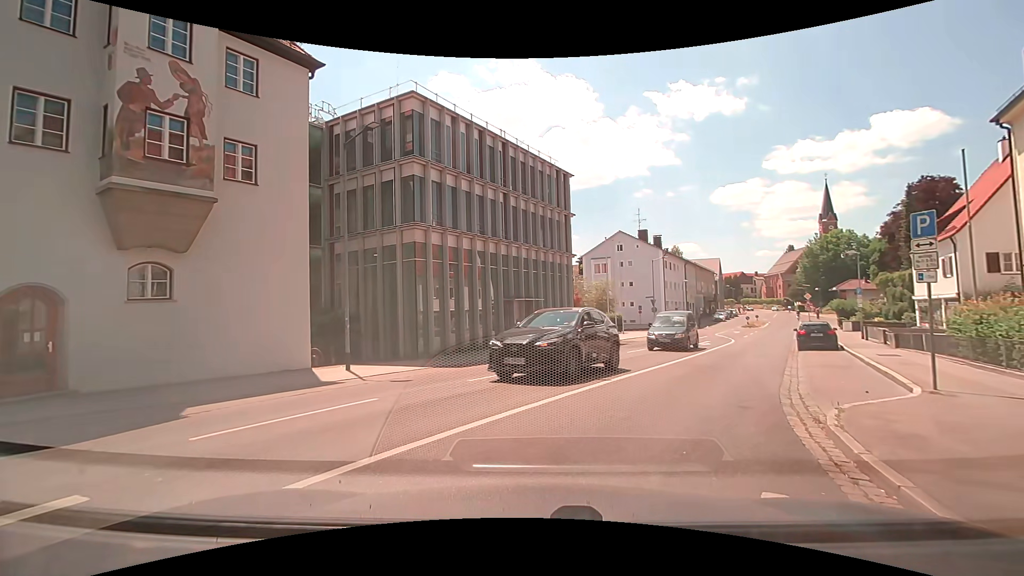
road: residential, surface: asphalt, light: Day
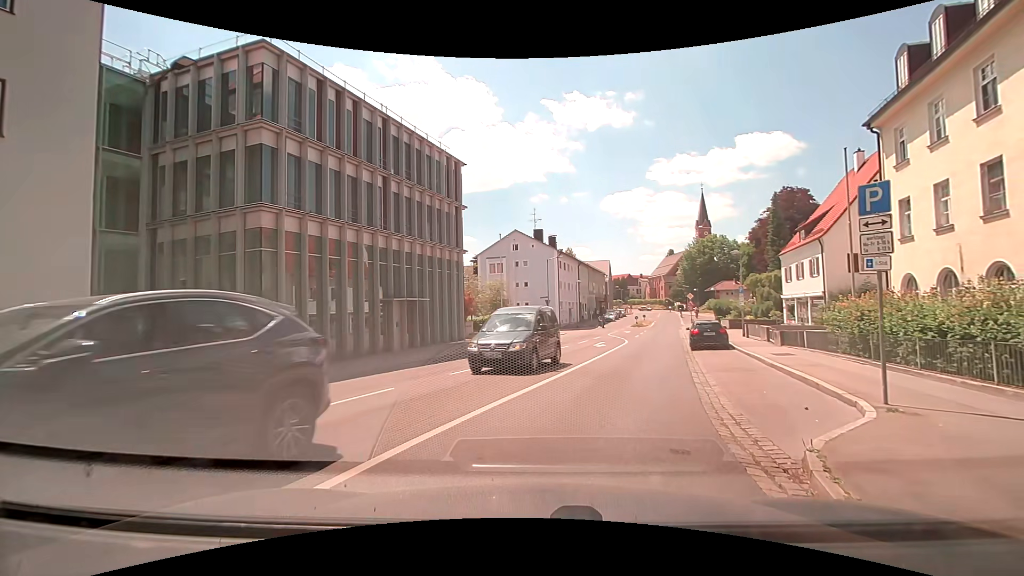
(+0.3, +3.3) m; +11°
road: secondary
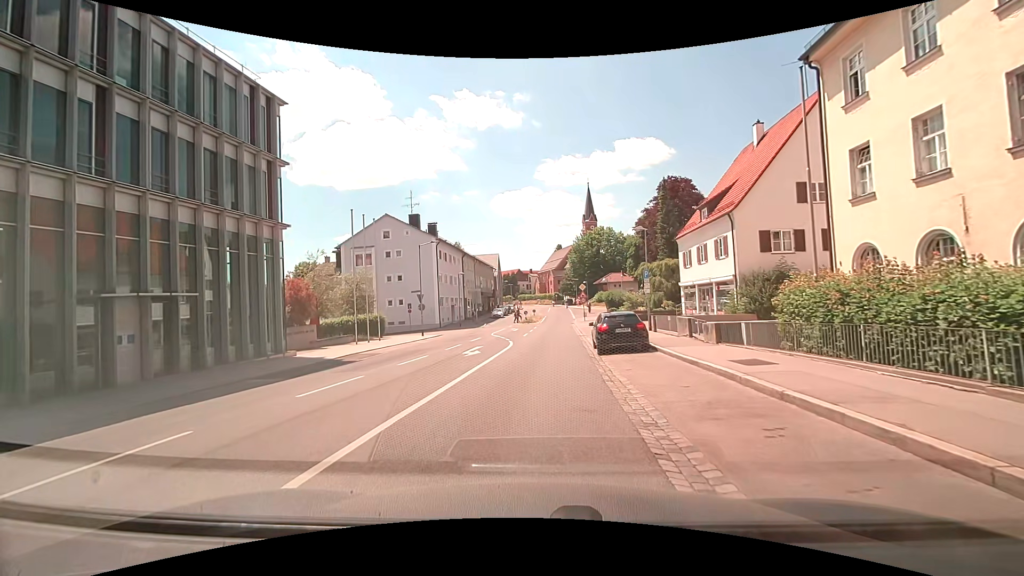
(+1.3, +8.8) m; +11°
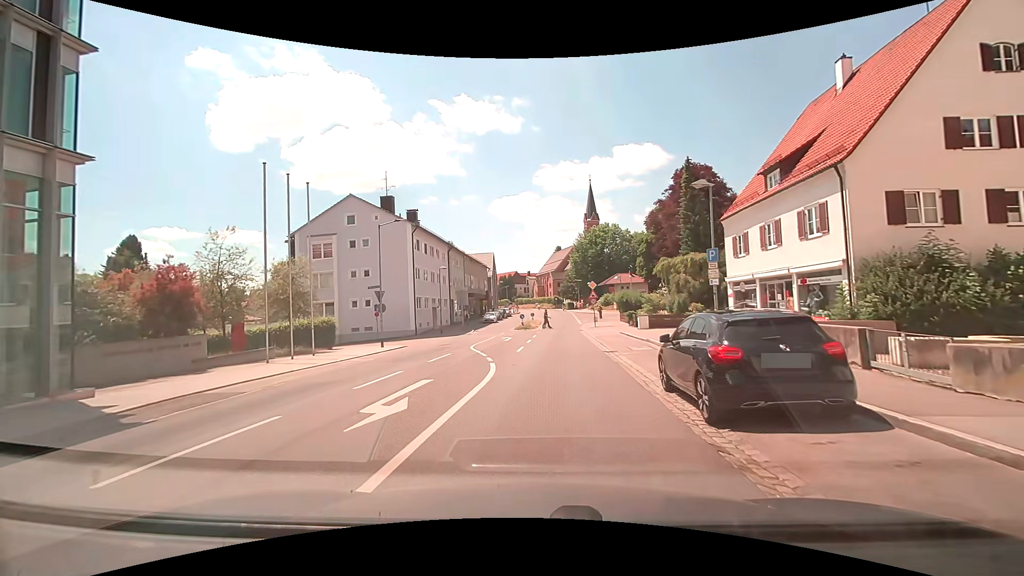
(0.0, +11.0) m; 0°
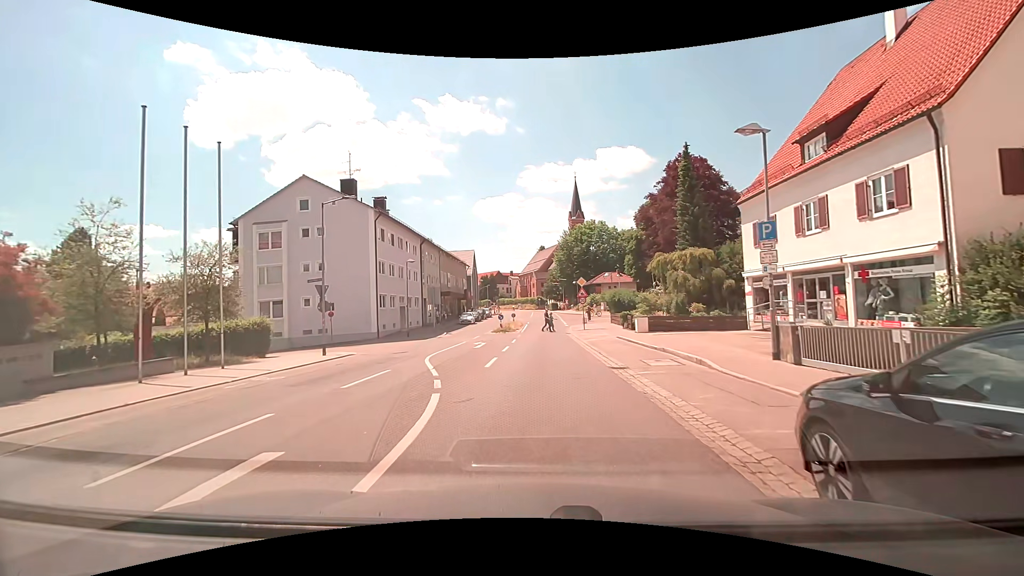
(+0.2, +5.9) m; +3°
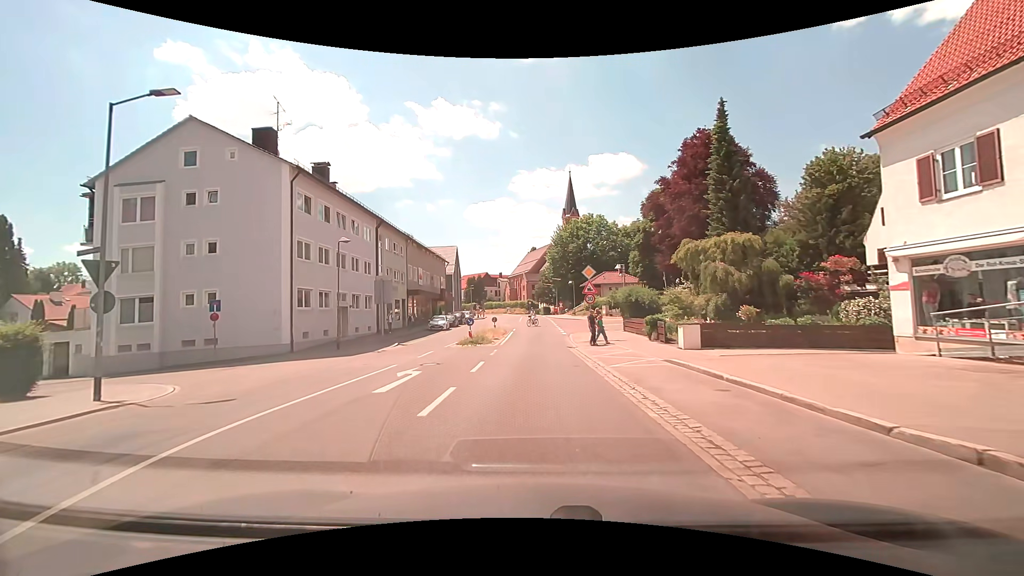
(+0.2, +12.4) m; +1°
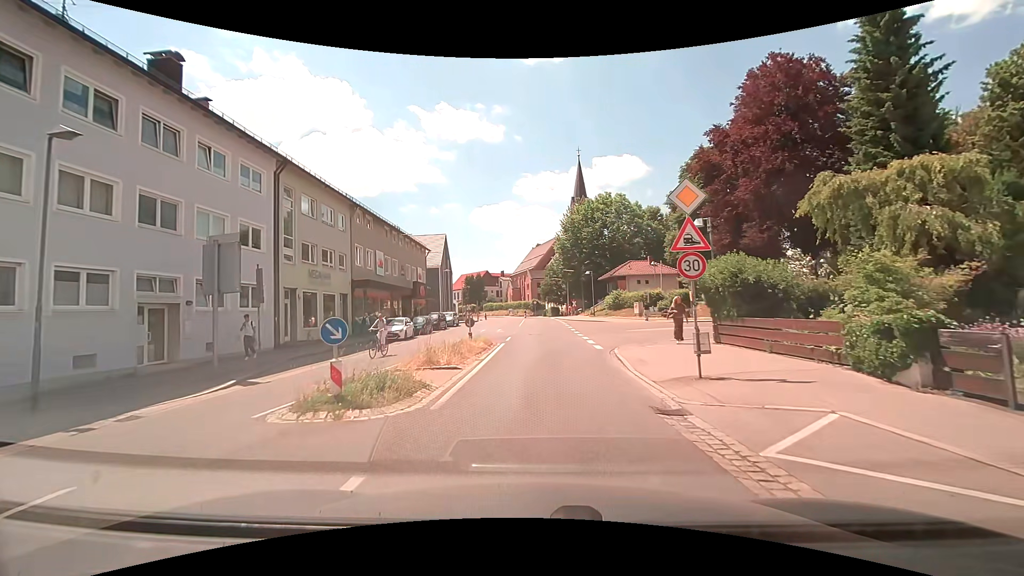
(-0.3, +17.7) m; -1°
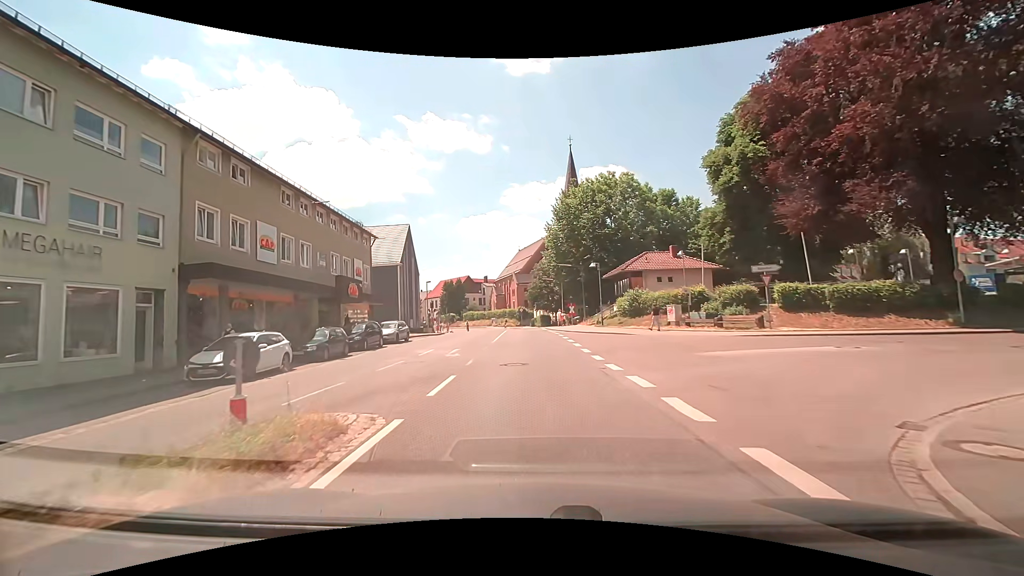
(+0.1, +16.2) m; 0°
(0, +10) (0, +20) (0, +30) (0, +40) (0, +50) (0, +60) (-1, +70) (-2, +80) (-4, +90) (-7, +99) m
